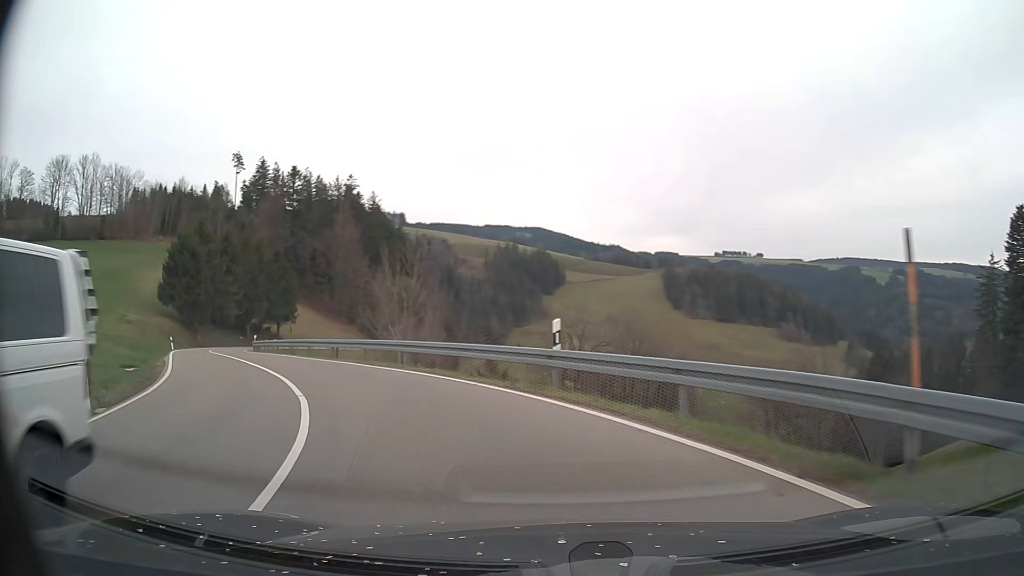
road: tertiary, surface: asphalt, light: Day
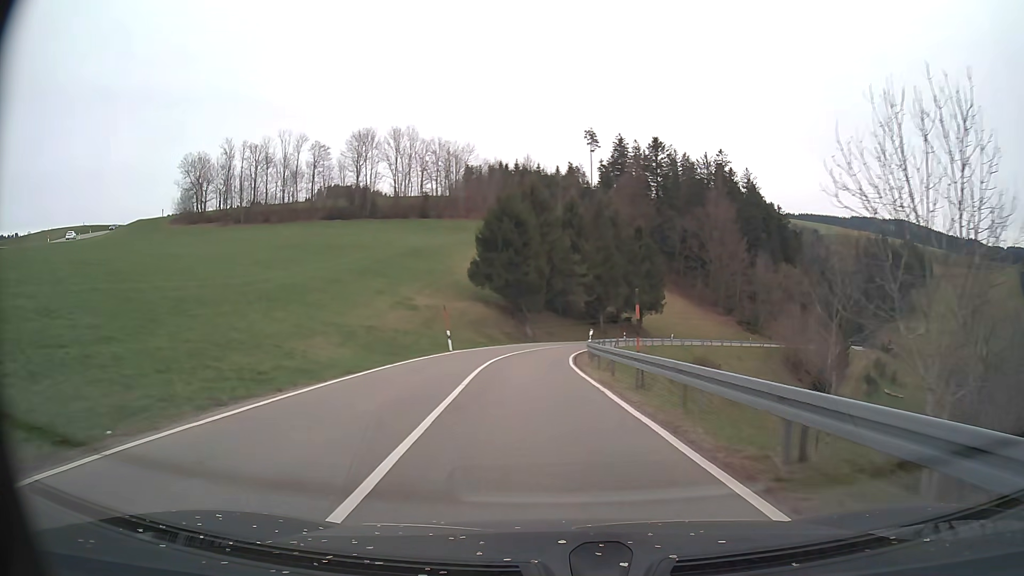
(-6.8, +19.7) m; -32°
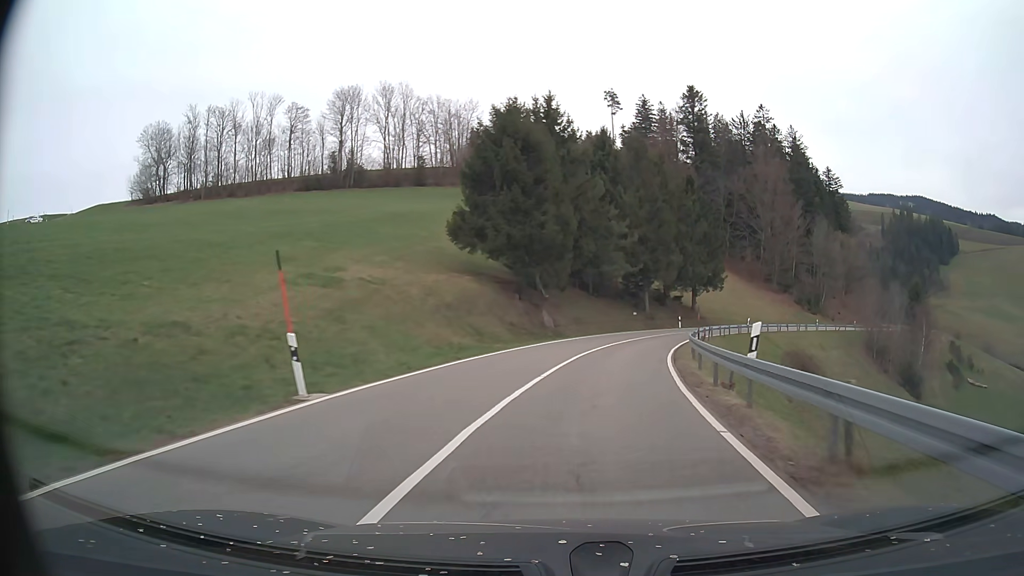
(-1.0, +24.3) m; -2°
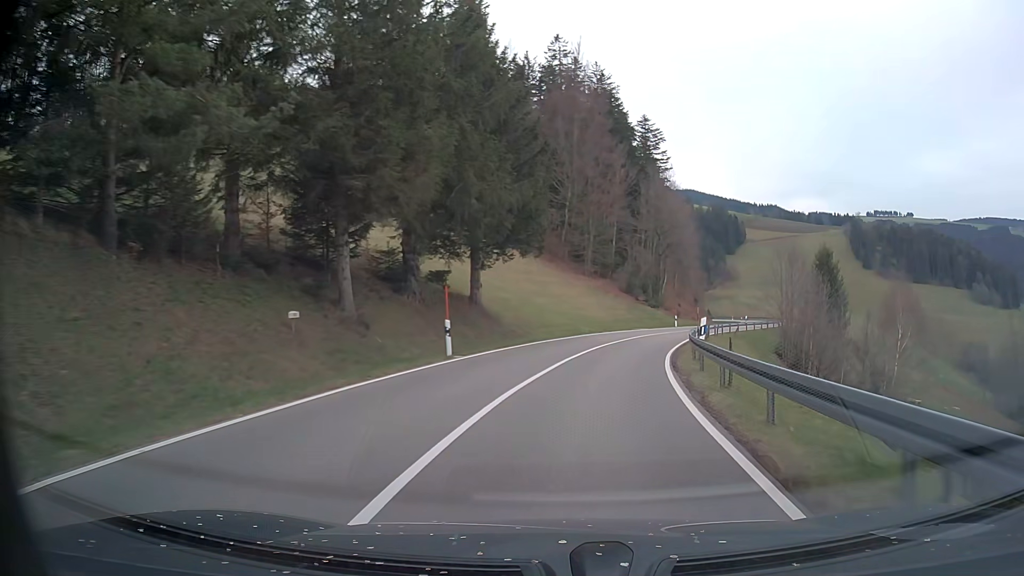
(+7.0, +42.1) m; +21°
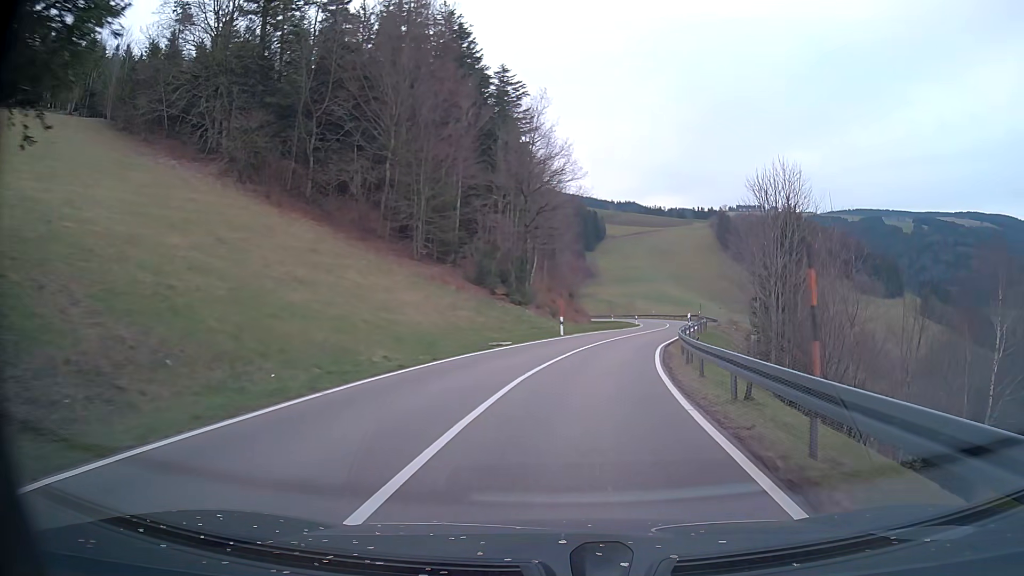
(+2.8, +26.4) m; +12°
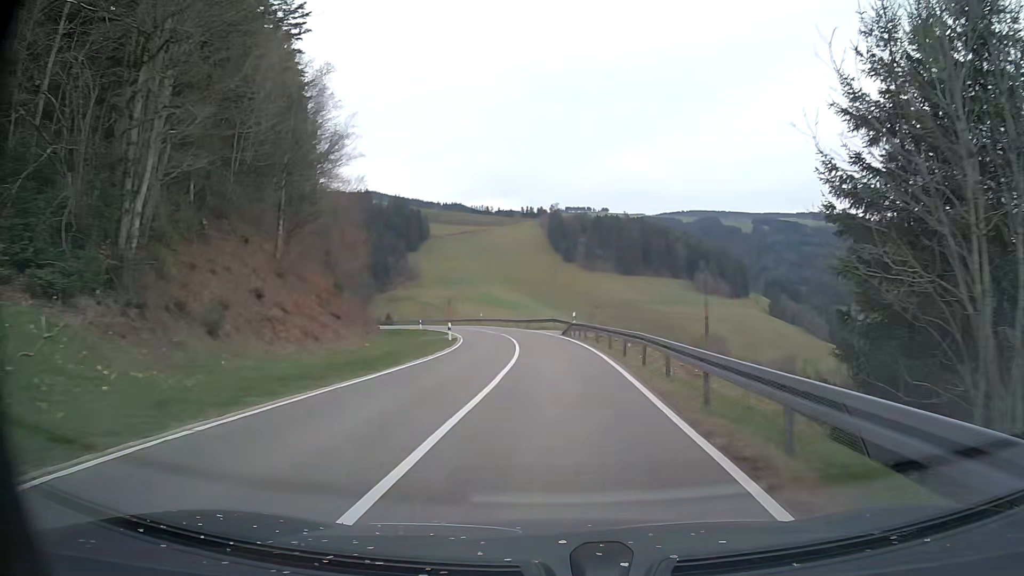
(+5.1, +36.0) m; +15°
